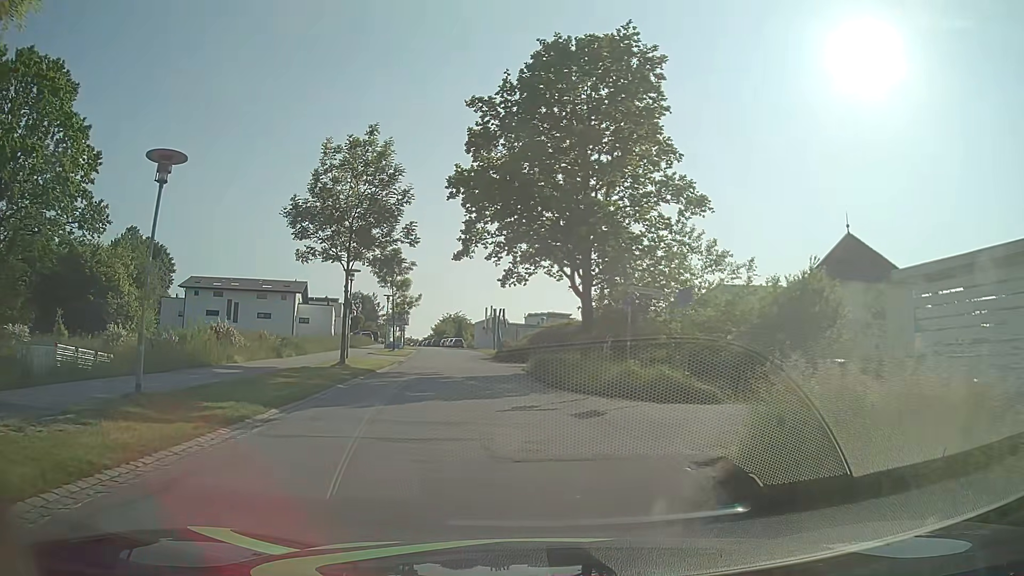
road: residential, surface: asphalt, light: Day
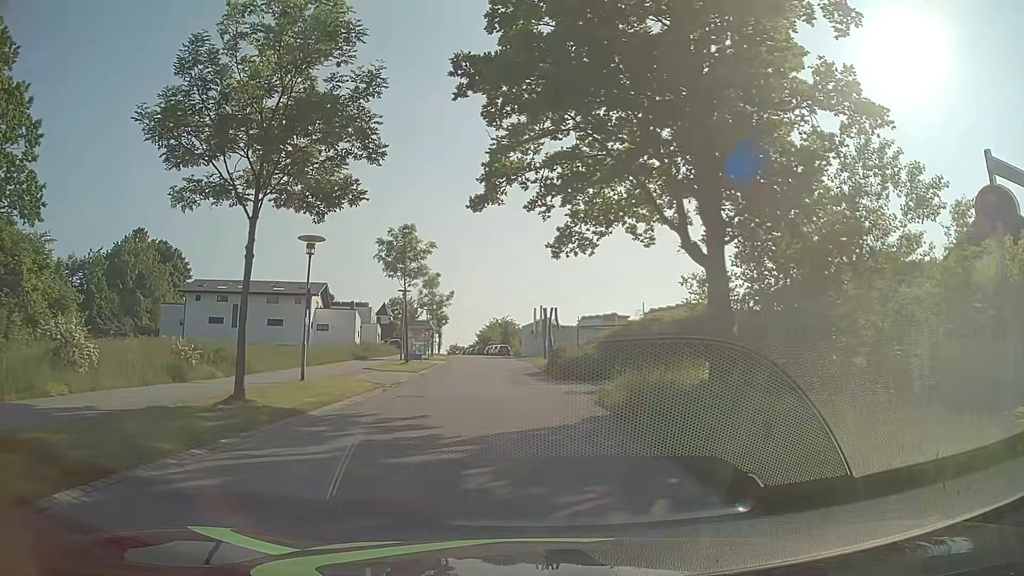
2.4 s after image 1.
(-0.5, +13.3) m; -4°
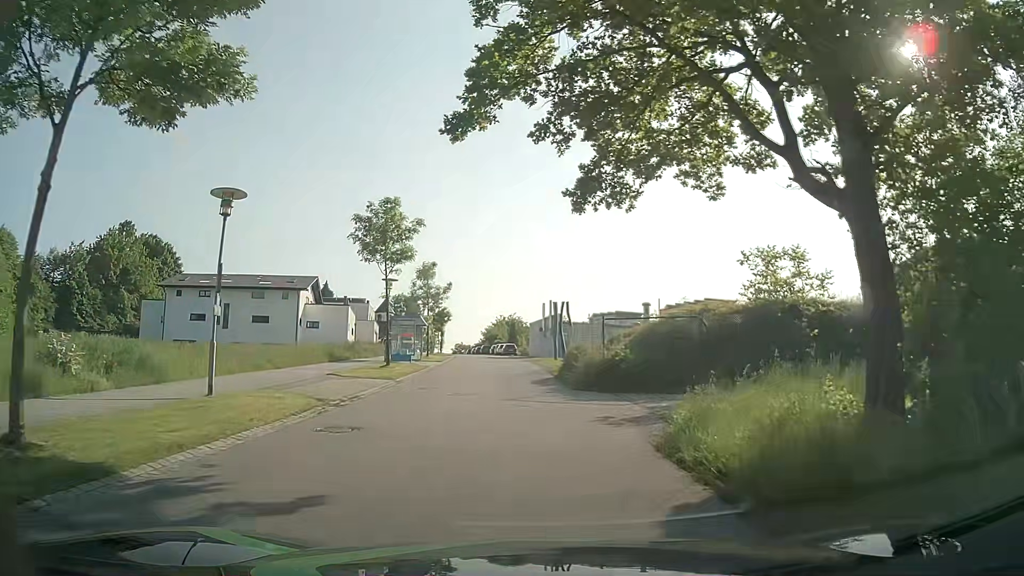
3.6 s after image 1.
(-0.1, +6.7) m; -1°
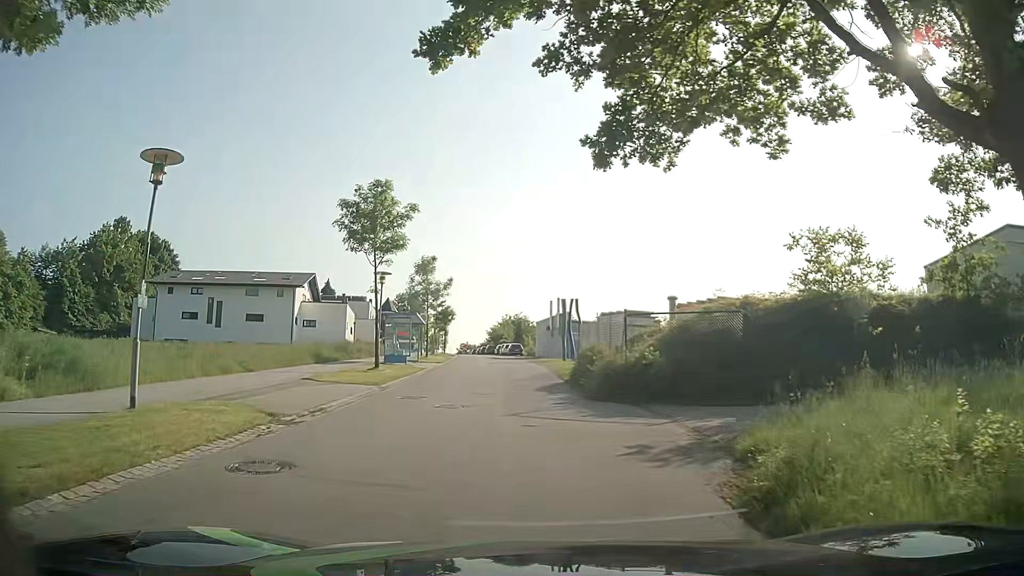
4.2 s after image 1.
(0.0, +3.4) m; 0°
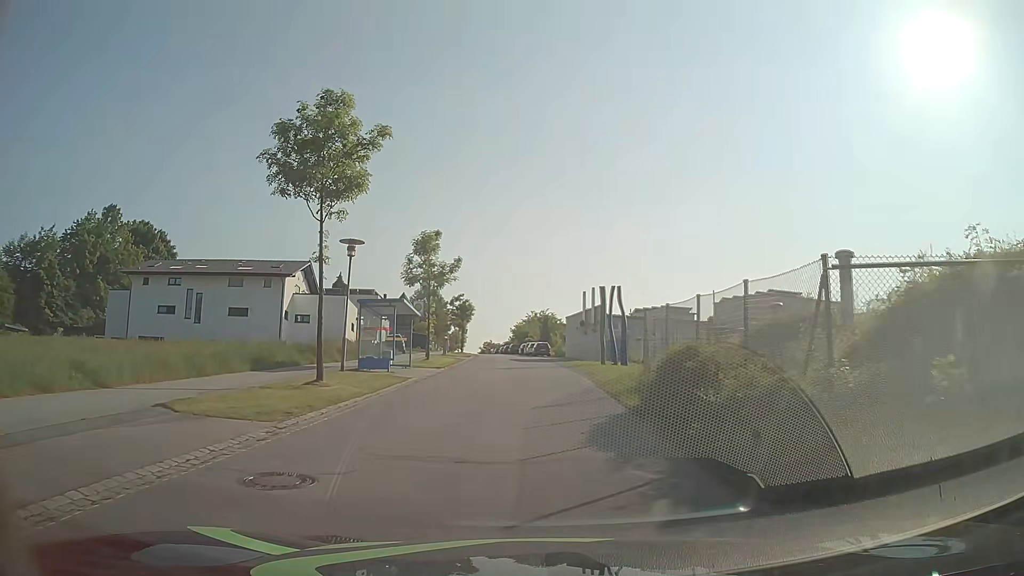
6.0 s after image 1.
(-0.3, +10.2) m; -2°
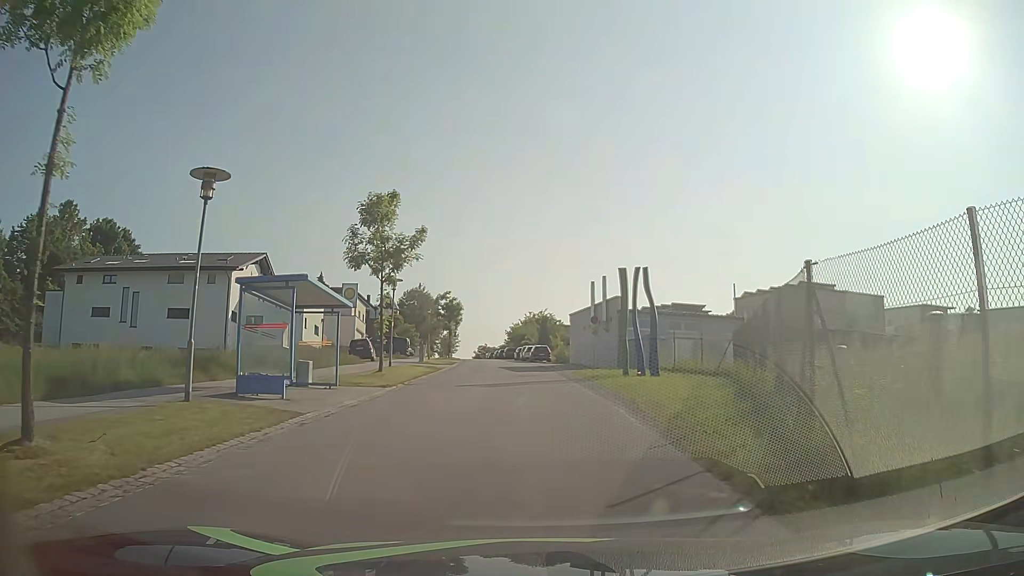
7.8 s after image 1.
(+0.1, +10.6) m; +1°
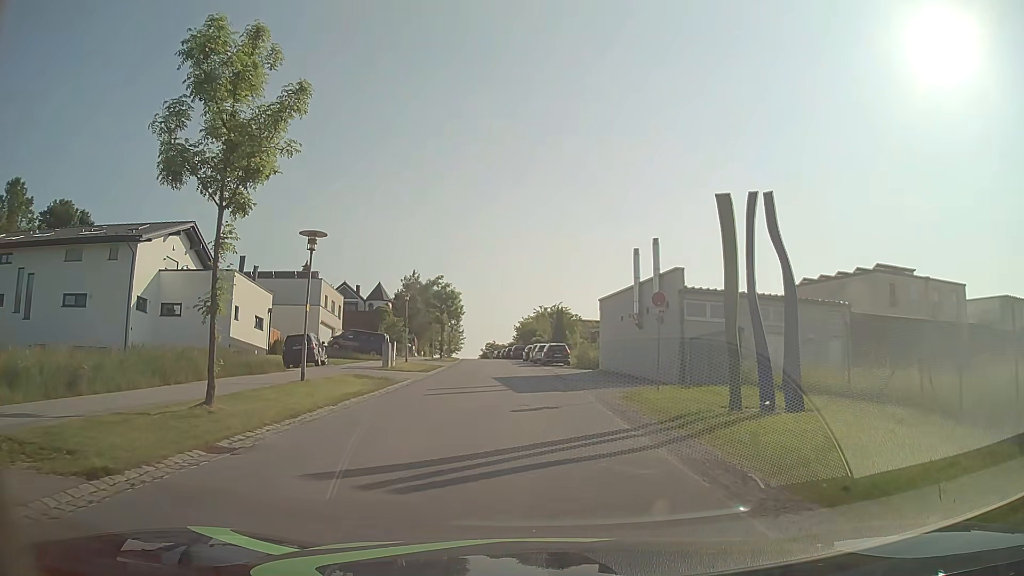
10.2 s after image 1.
(-0.2, +14.5) m; -1°
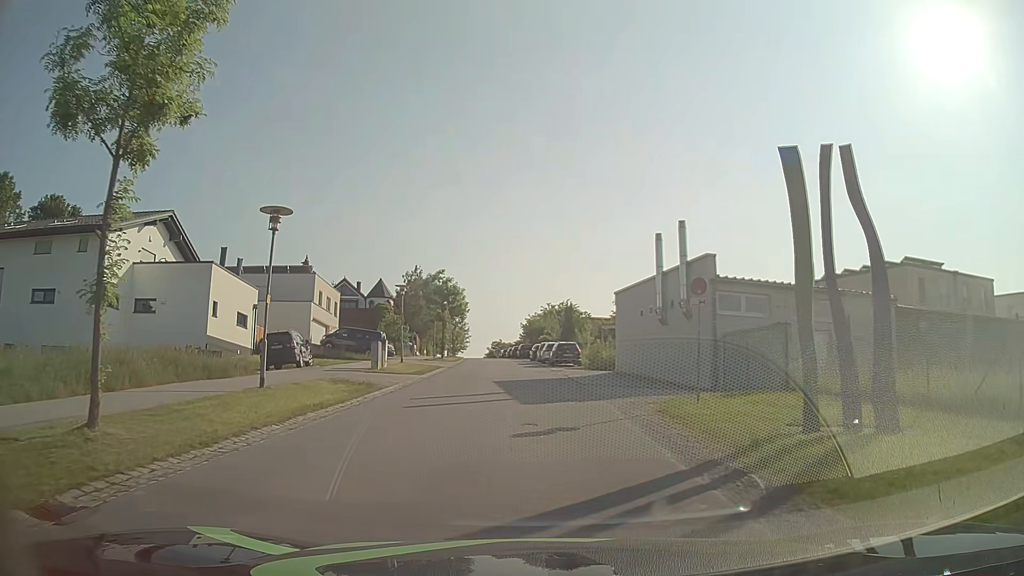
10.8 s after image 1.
(0.0, +3.7) m; 0°
(0, +10) (0, +20) (-1, +30) (-2, +40) (-2, +50) (-3, +60) (-4, +70) (-5, +80) (-6, +90) (-7, +100) m
